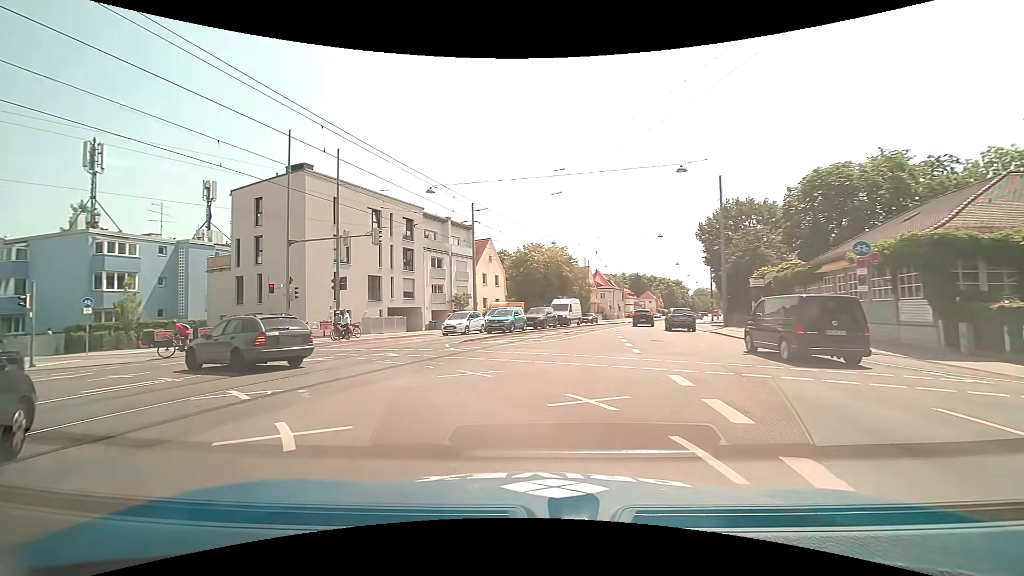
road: primary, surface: asphalt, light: Day
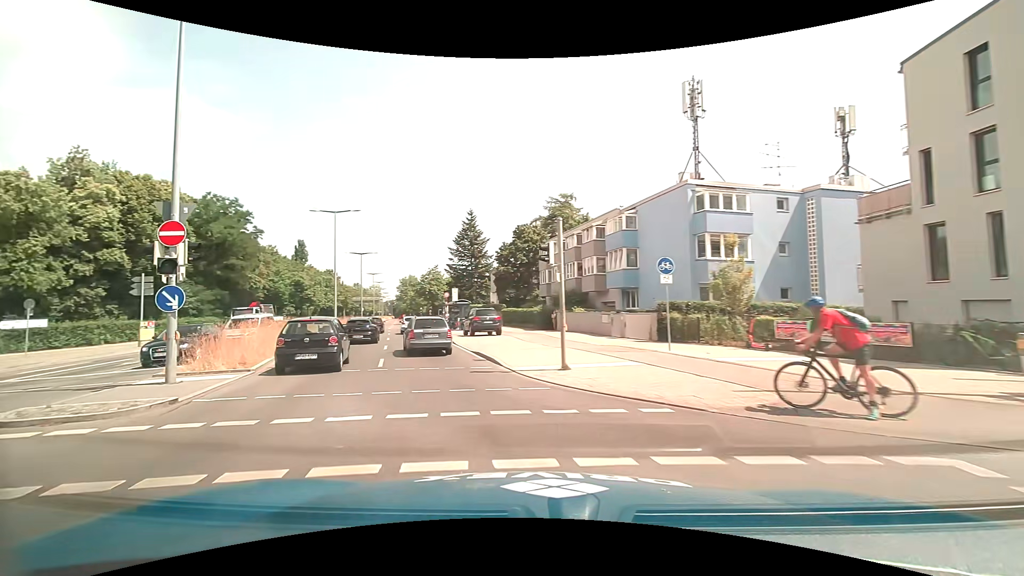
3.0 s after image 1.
(-10.1, +16.2) m; -65°
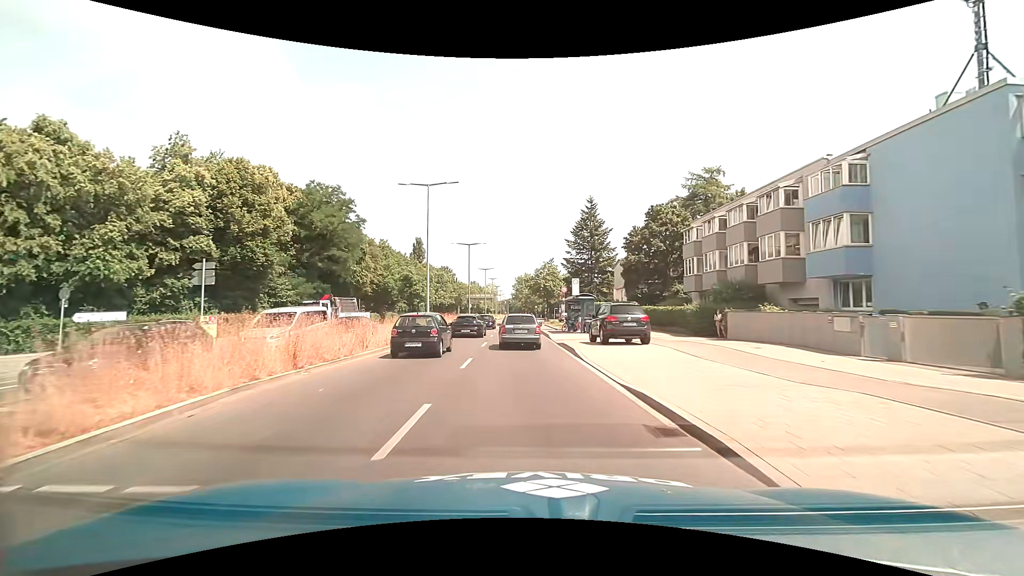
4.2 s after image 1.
(-1.5, +10.2) m; -13°
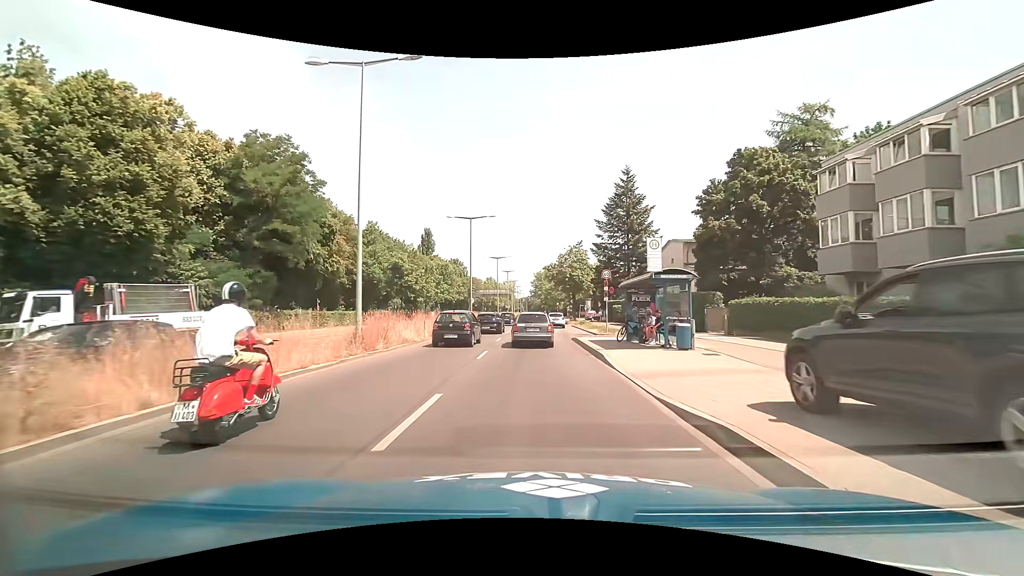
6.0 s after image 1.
(-0.4, +17.0) m; -2°
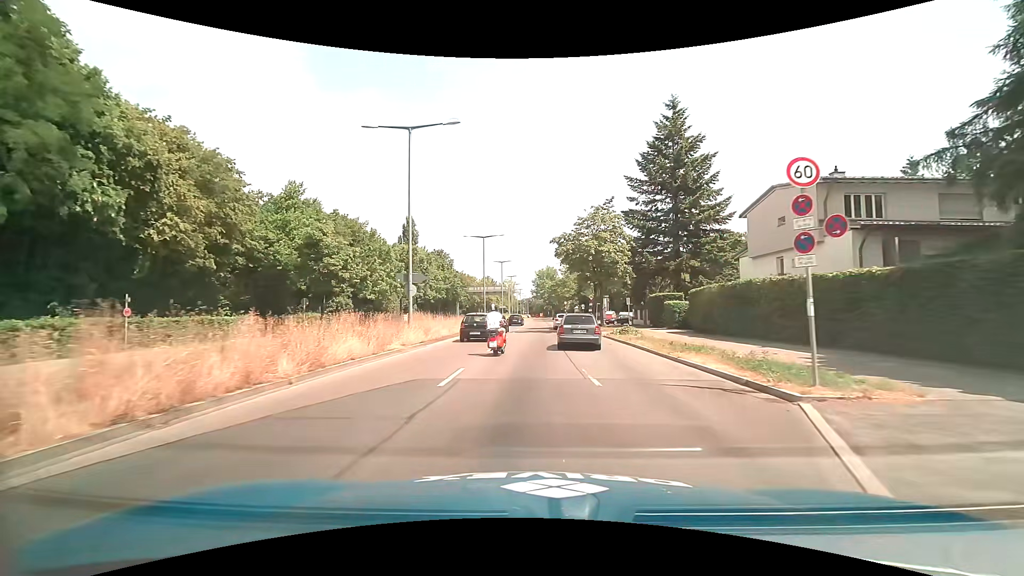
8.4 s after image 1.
(+0.1, +24.6) m; 0°
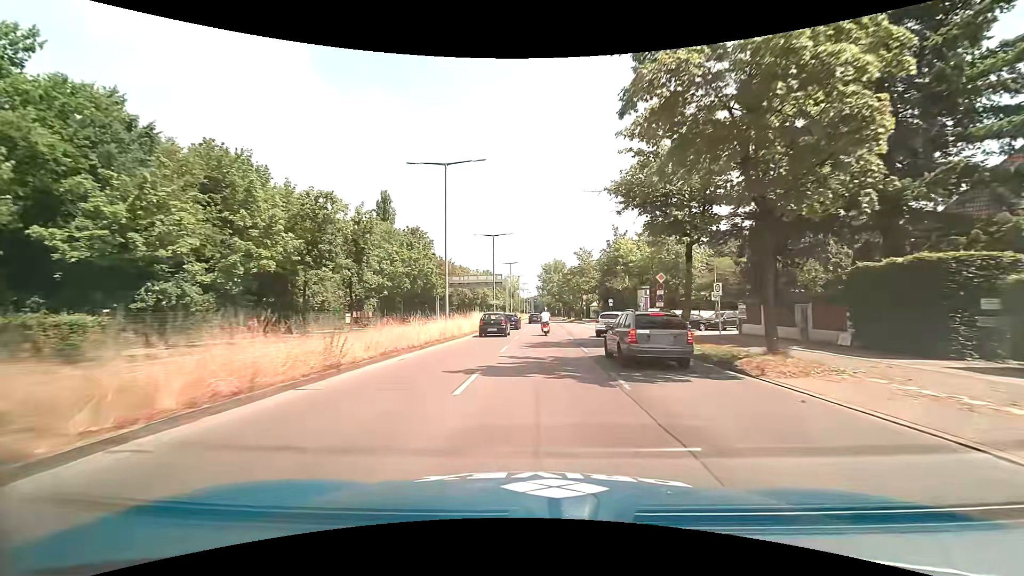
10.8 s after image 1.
(-0.1, +28.3) m; -1°
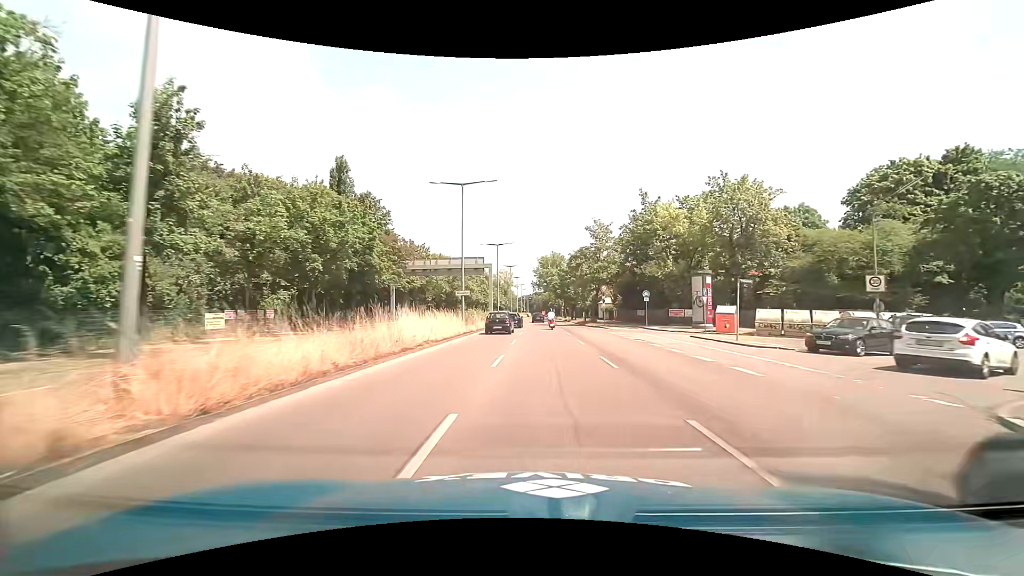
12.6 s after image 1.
(+0.2, +23.2) m; +1°
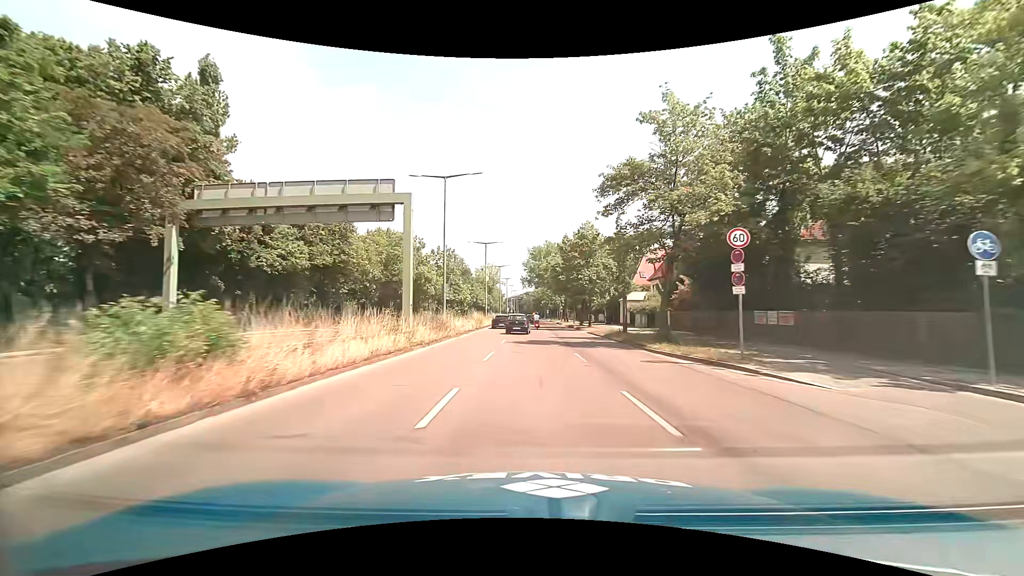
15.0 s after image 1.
(+0.4, +33.7) m; +1°
(0, +10) (0, +20) (0, +30) (0, +40) (0, +50) (0, +60) (0, +70) (-1, +80) (-1, +90) (-1, +100) m
